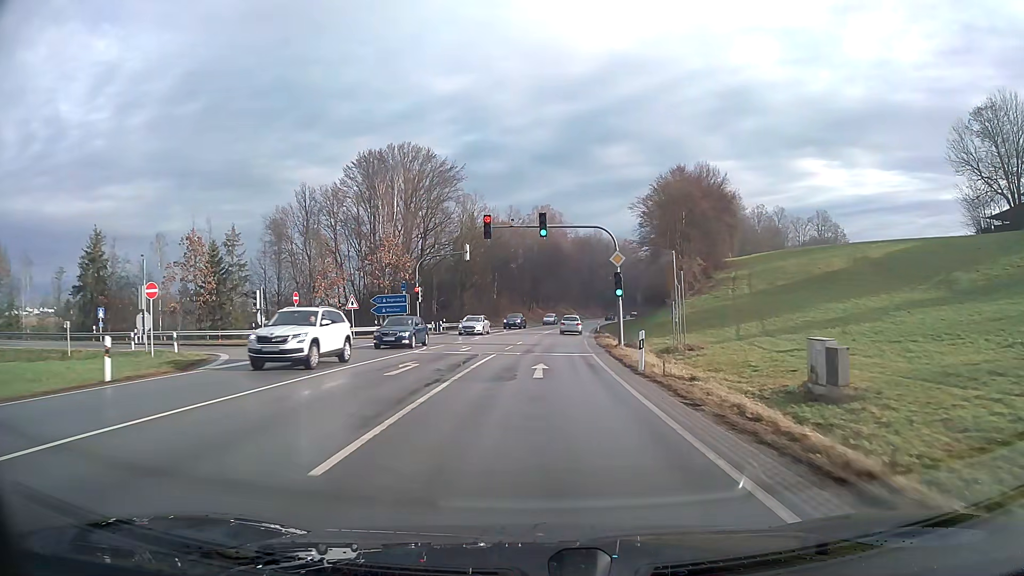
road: primary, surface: asphalt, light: Day
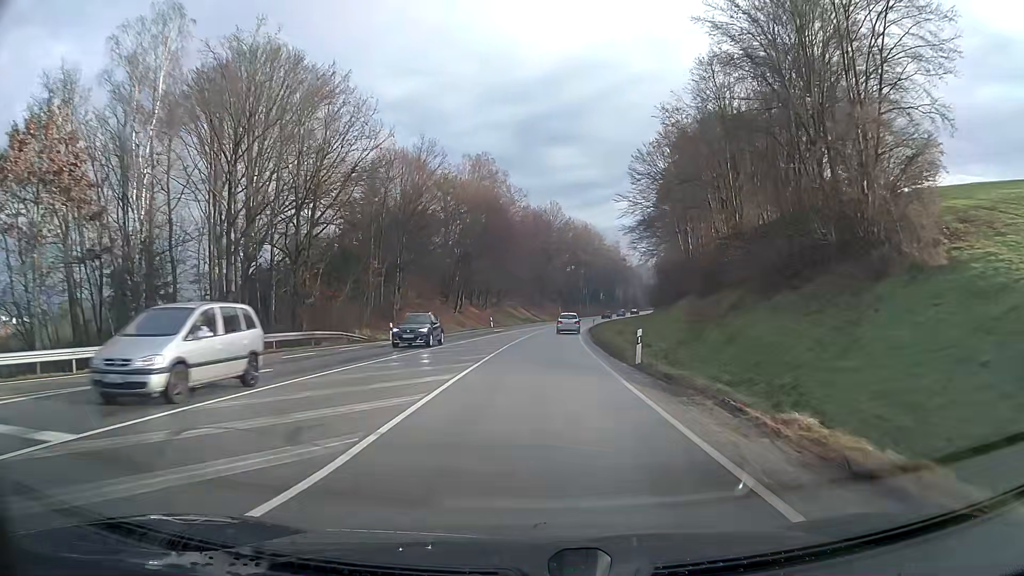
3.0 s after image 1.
(+1.9, +49.1) m; +5°
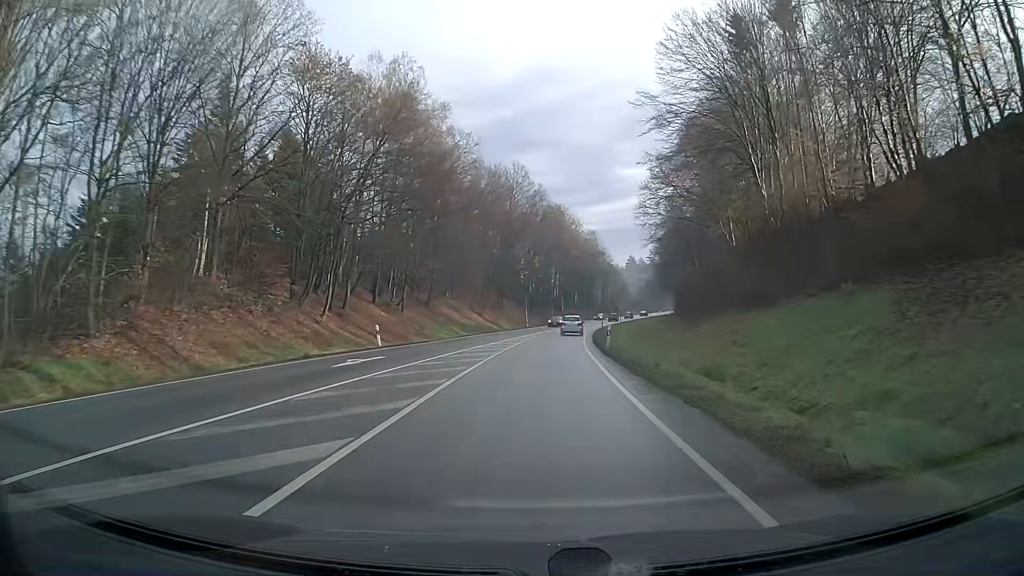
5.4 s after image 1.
(+1.0, +39.3) m; +3°
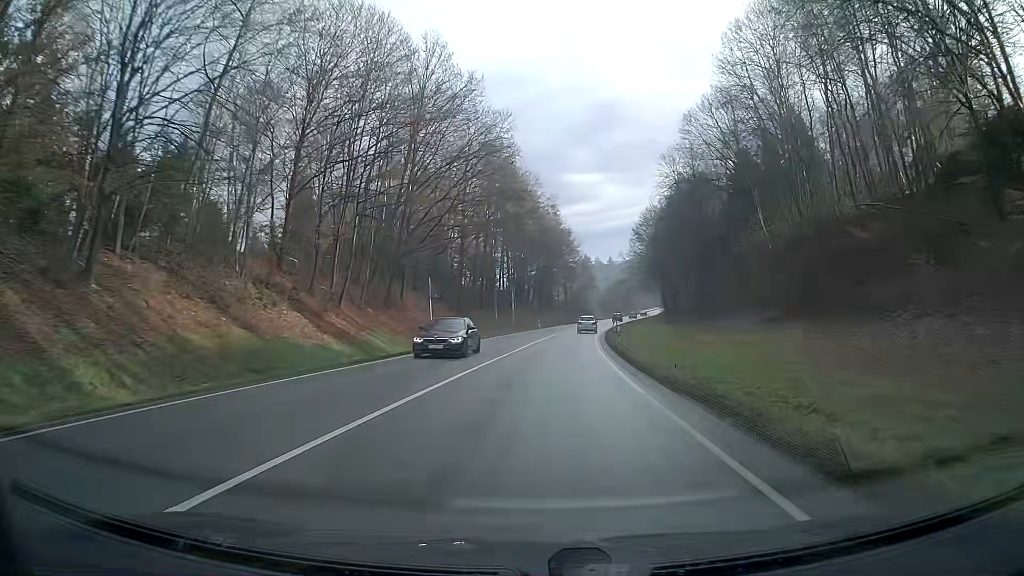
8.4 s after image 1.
(+1.6, +49.3) m; +4°
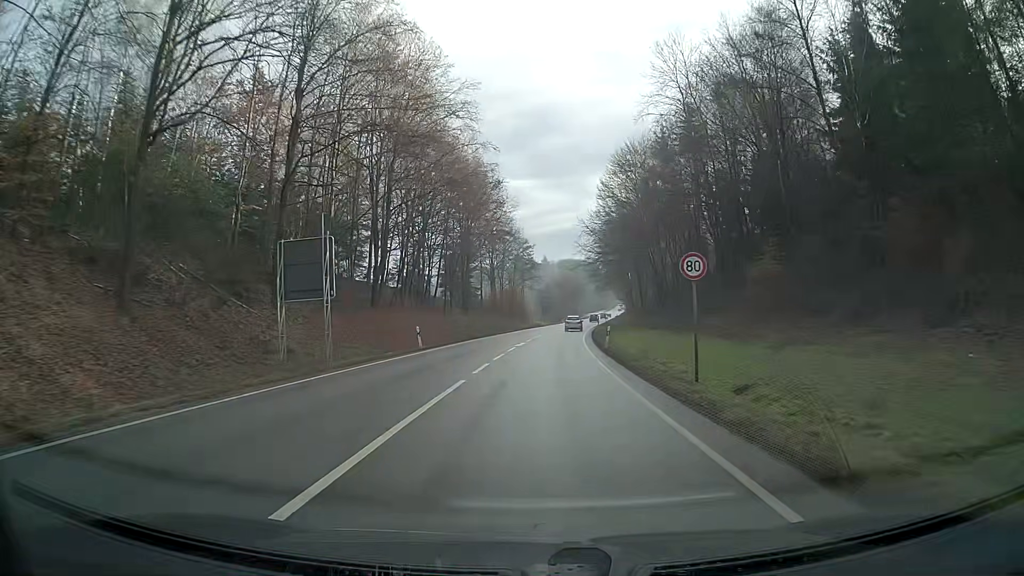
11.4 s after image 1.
(+2.7, +49.6) m; +6°
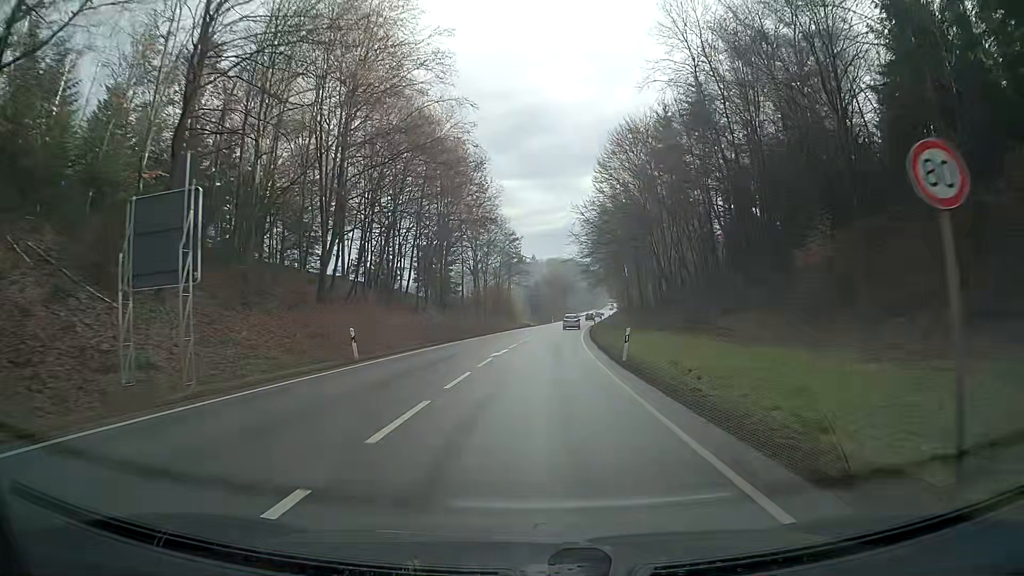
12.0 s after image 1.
(+0.1, +10.1) m; +1°
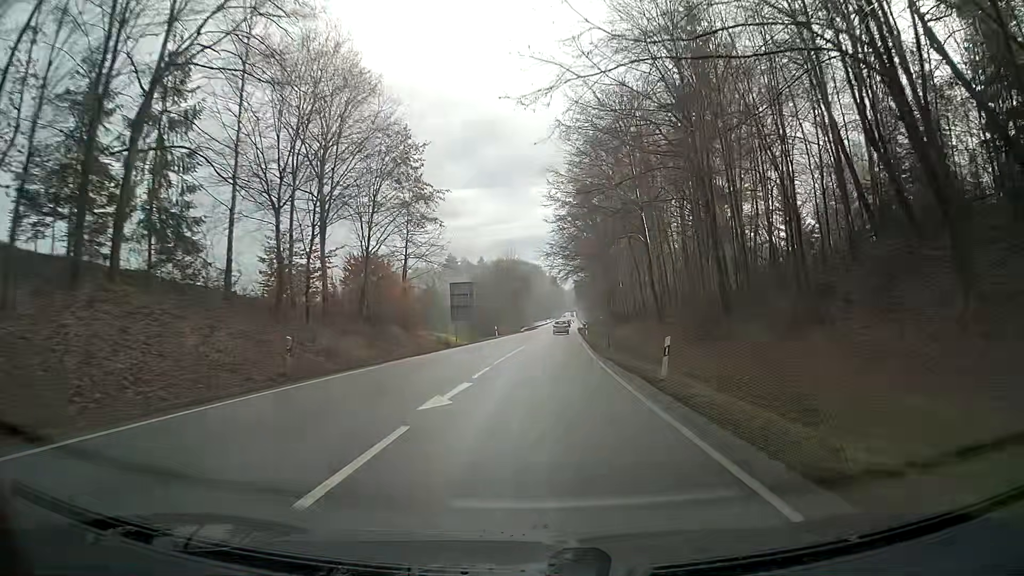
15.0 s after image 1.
(+1.8, +56.9) m; +3°
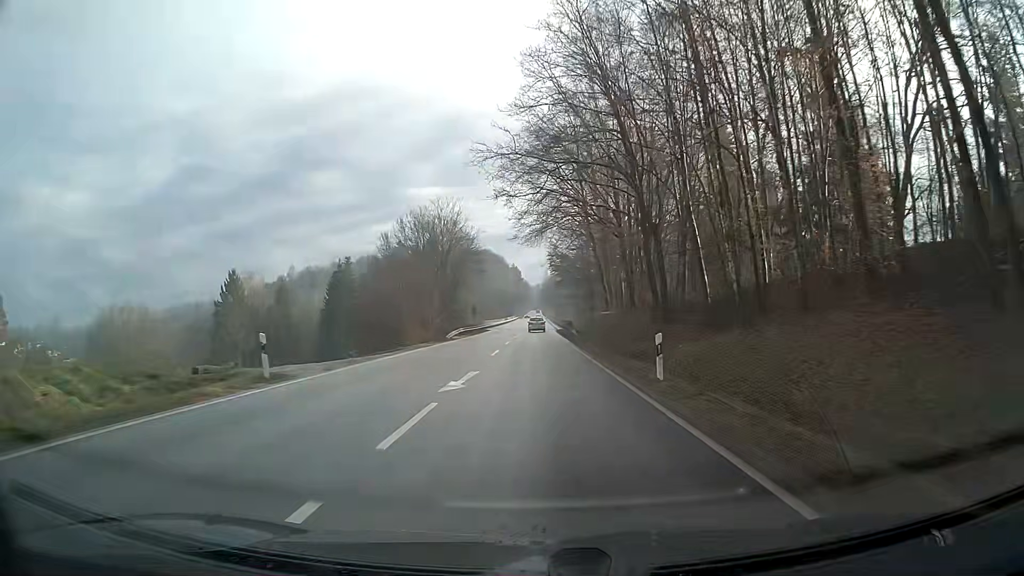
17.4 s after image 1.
(+1.8, +52.0) m; +3°
